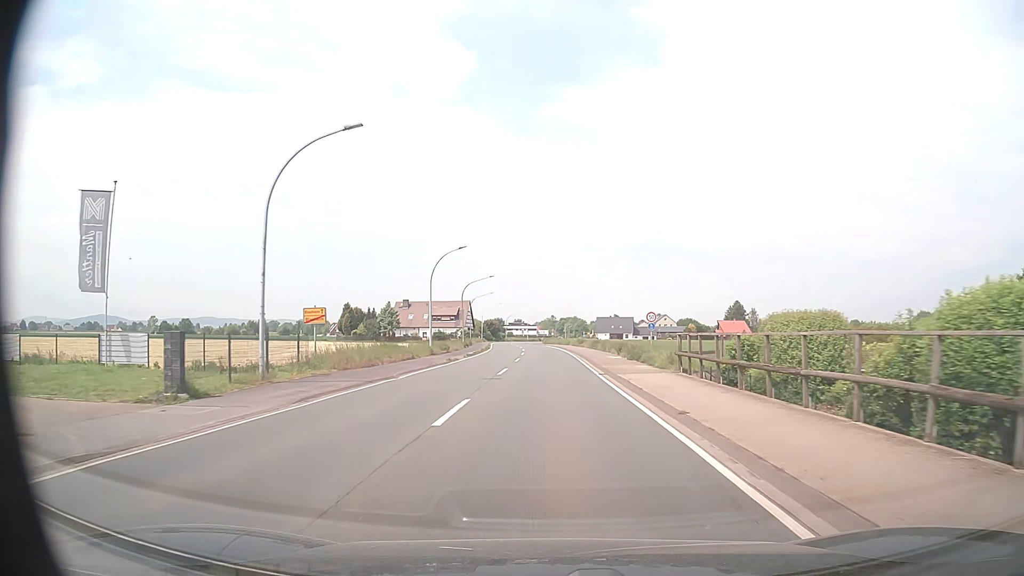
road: primary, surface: asphalt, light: Day
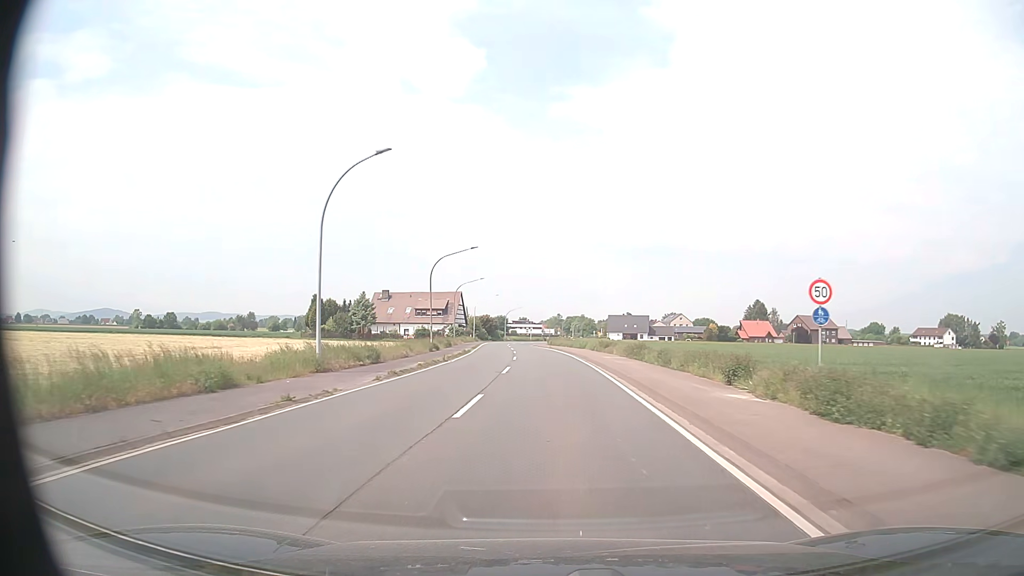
(-0.1, +24.2) m; -1°
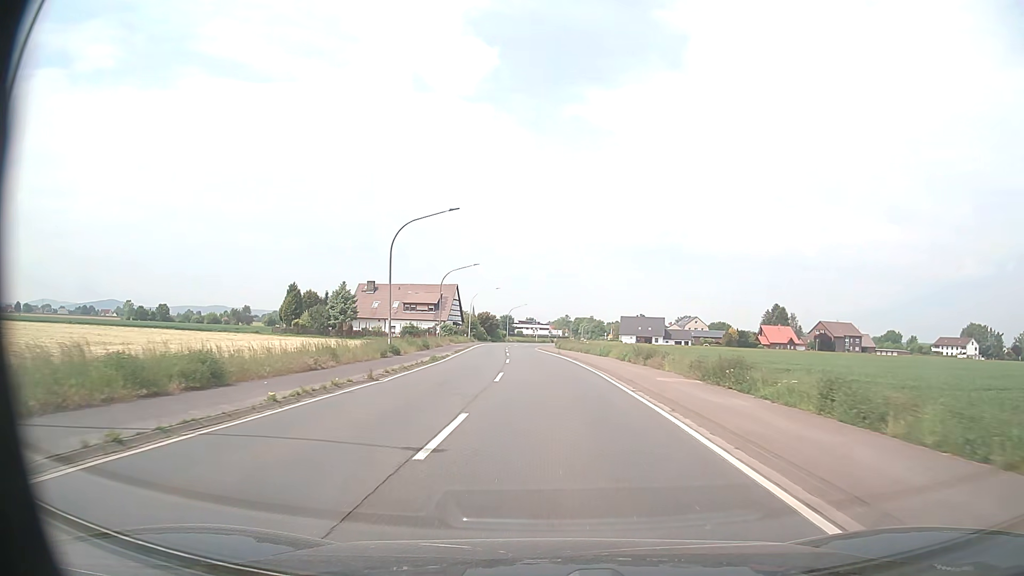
(0.0, +16.1) m; -1°
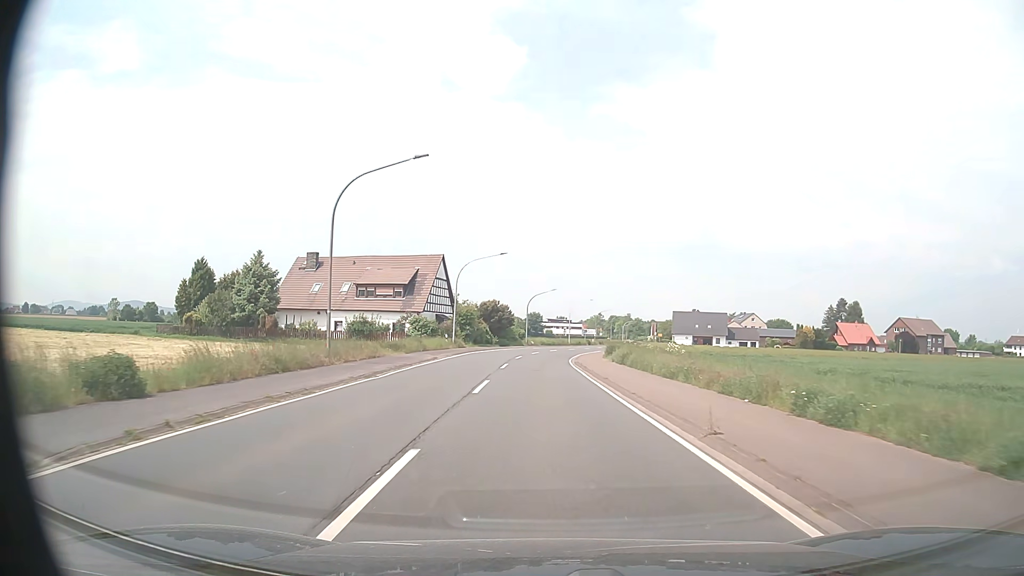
(-0.8, +40.3) m; -2°
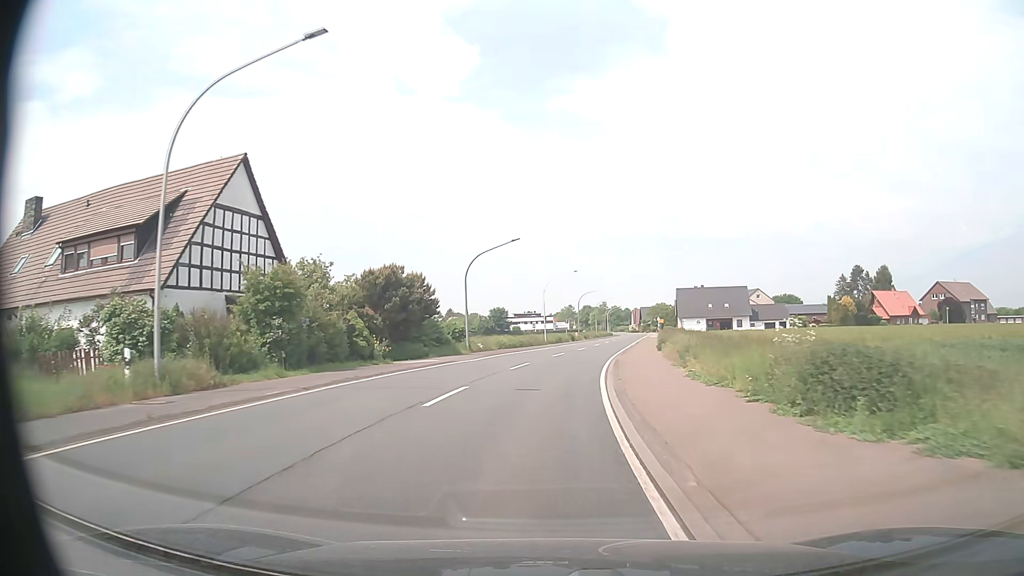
(+0.4, +40.6) m; +3°
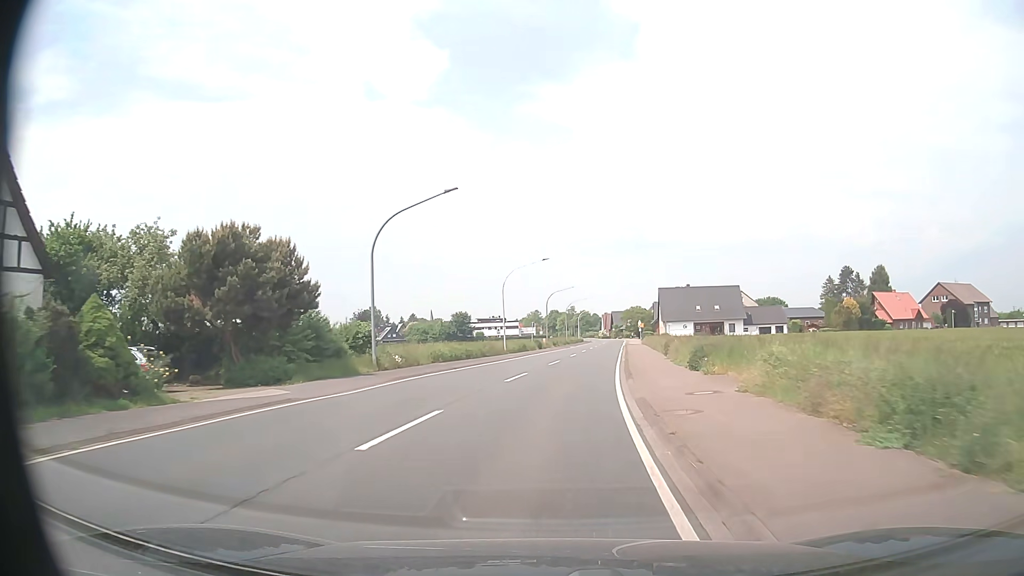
(+0.4, +16.2) m; +3°
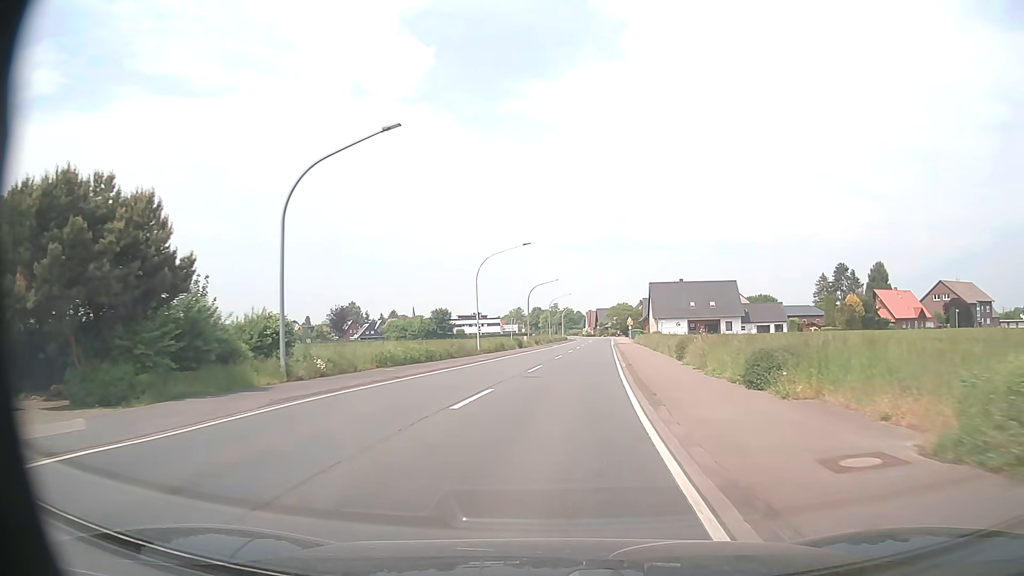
(+0.1, +8.1) m; +2°
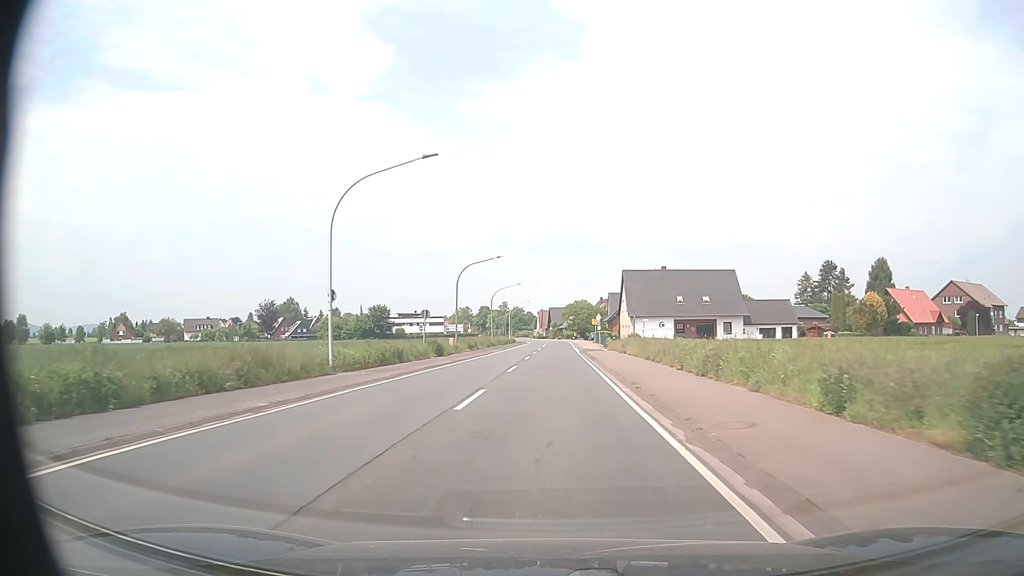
(+0.9, +24.1) m; +4°
(0, +10) (0, +20) (0, +30) (0, +40) (0, +50) (+1, +60) (+1, +70) (+1, +80) (+1, +90) (+1, +100) m
